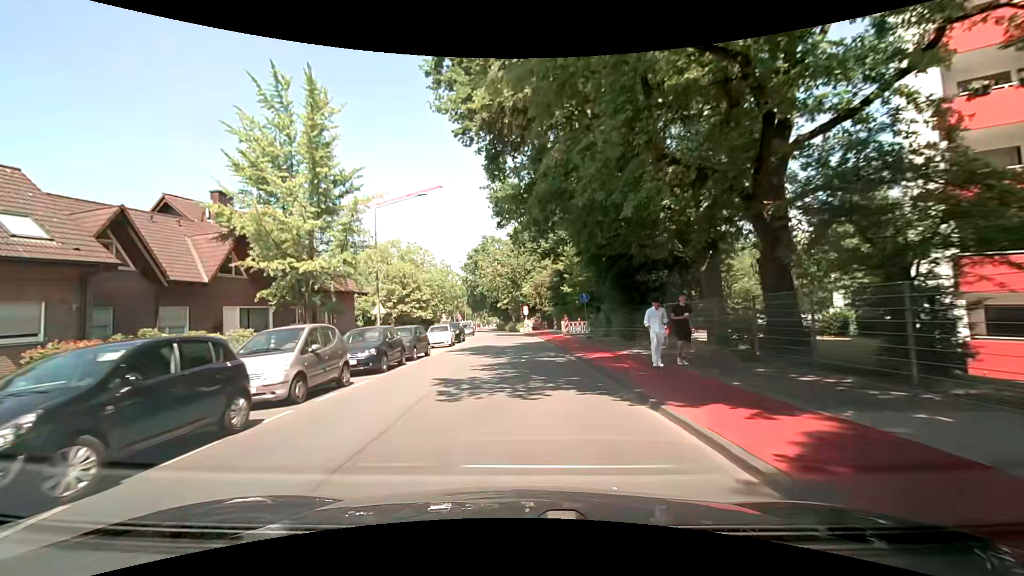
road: tertiary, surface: asphalt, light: Day
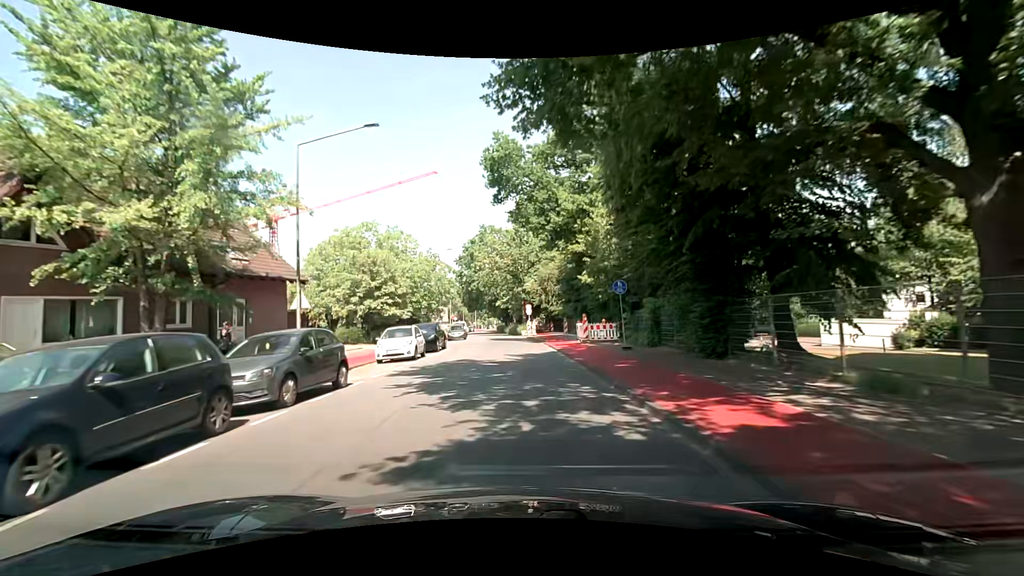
(0.0, +11.1) m; 0°
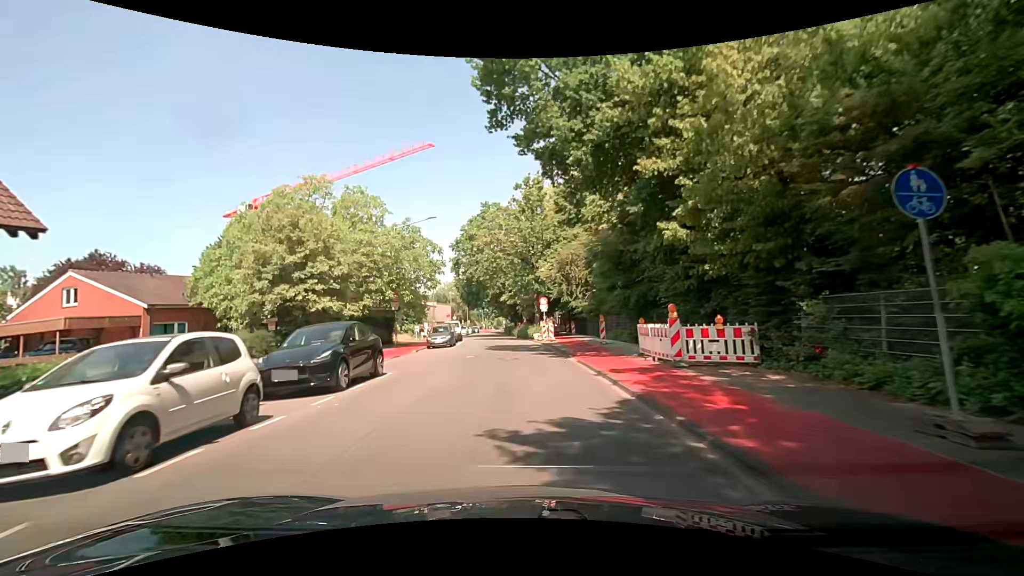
(-0.2, +15.5) m; -1°
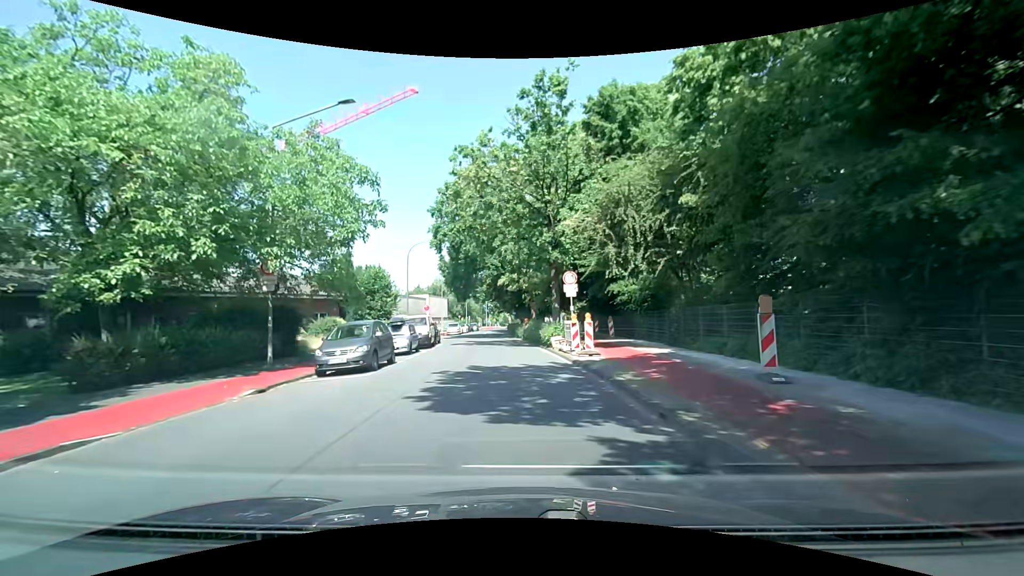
(-0.1, +18.8) m; -2°
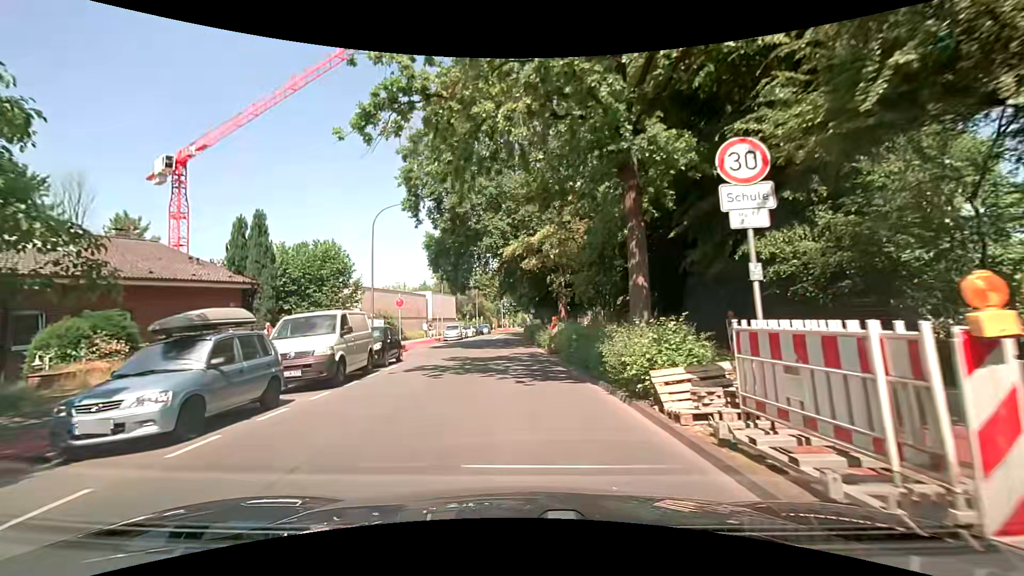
(0.0, +16.4) m; -1°
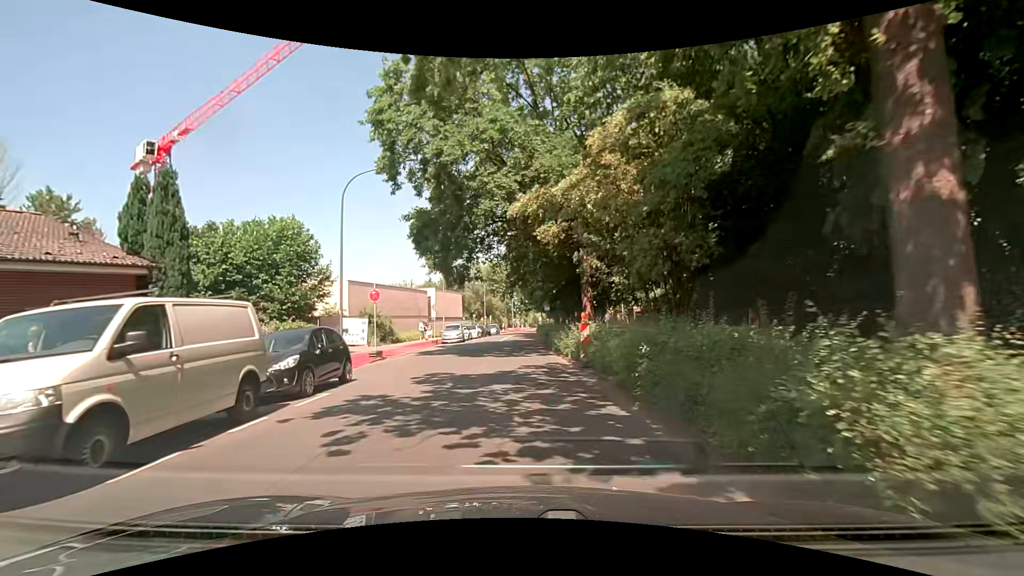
(0.0, +7.5) m; 0°
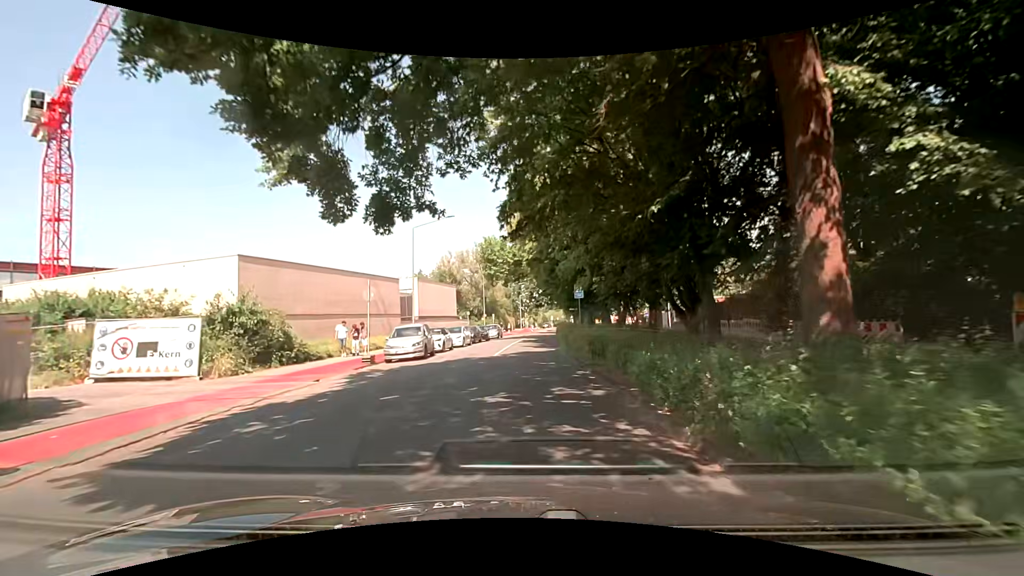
(-0.4, +19.6) m; 0°
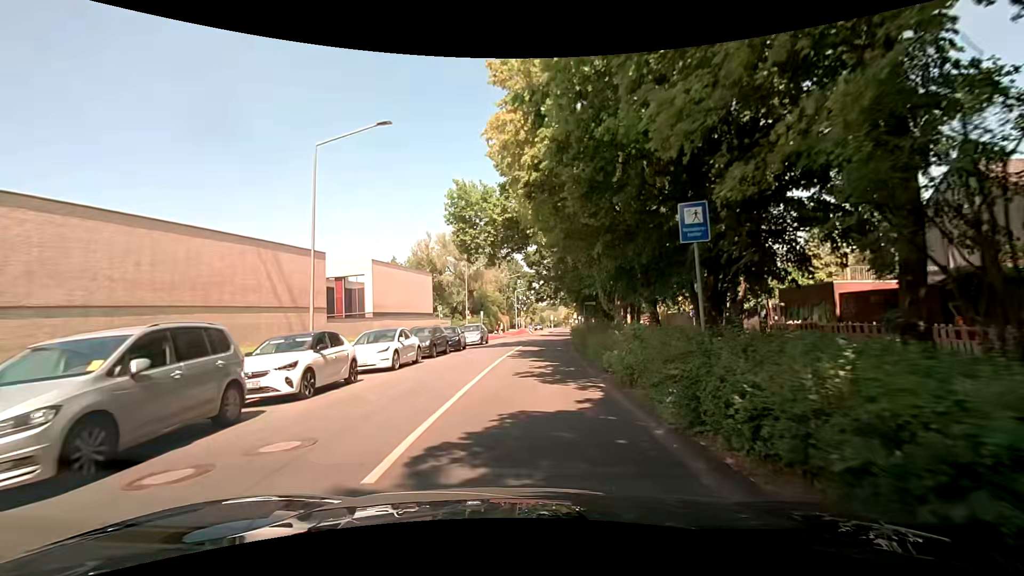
(-0.6, +17.2) m; -2°
(0, +10) (+1, +20) (+1, +30) (+2, +40) (+3, +50) (+4, +60) (+5, +70) (+6, +80) (+7, +90) (+8, +100) m
